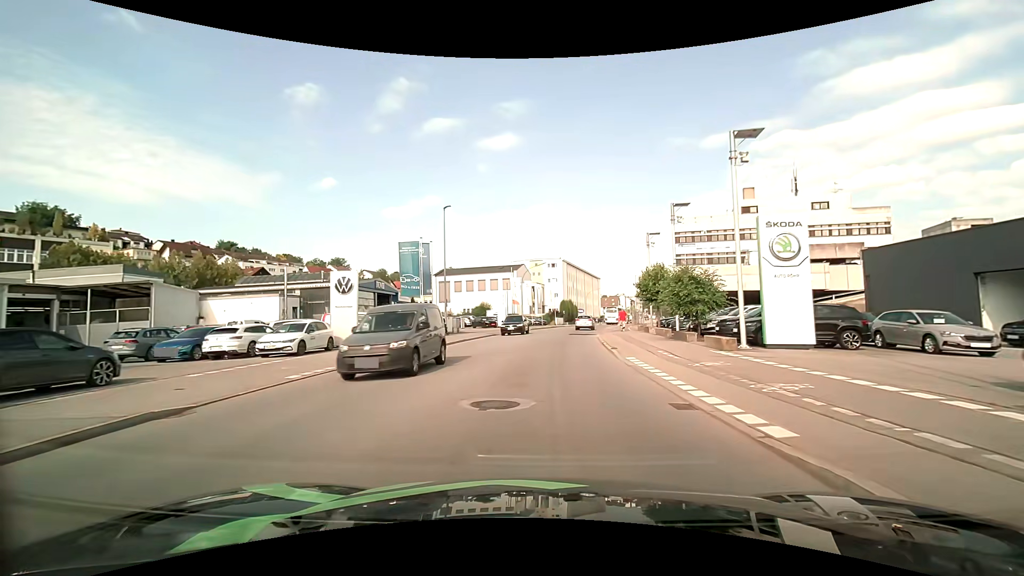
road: tertiary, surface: asphalt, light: Day
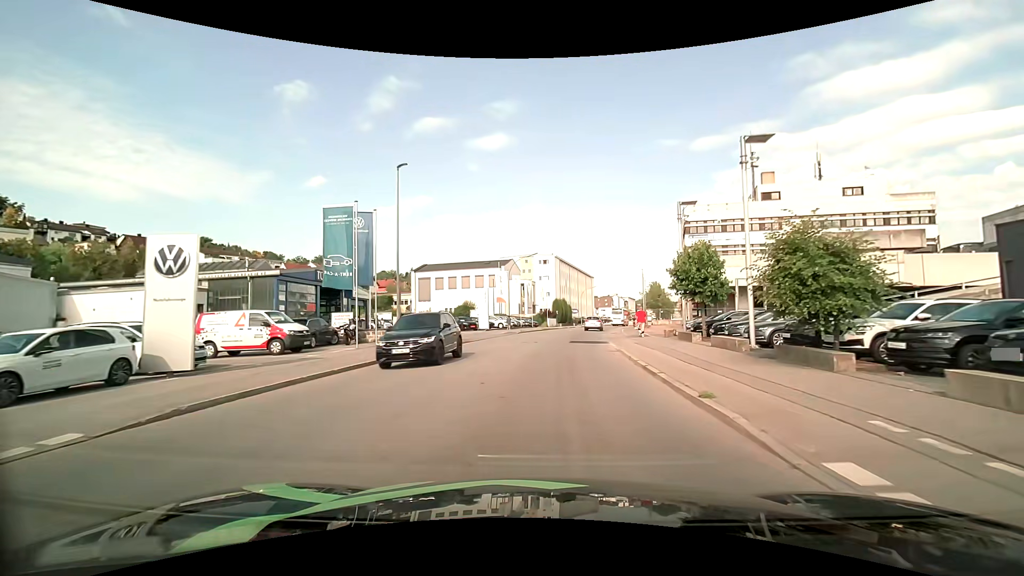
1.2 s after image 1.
(+0.1, +11.3) m; +2°
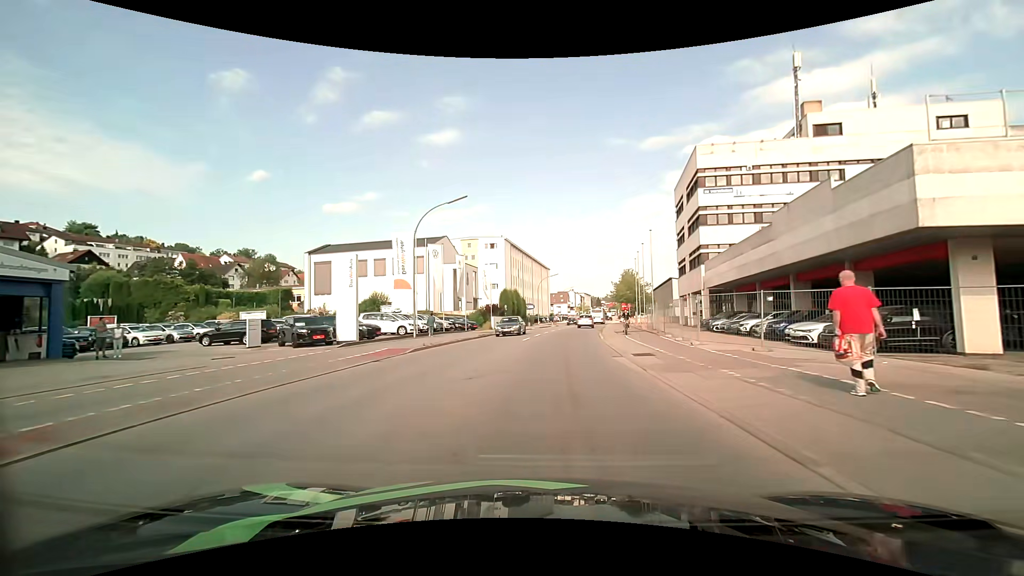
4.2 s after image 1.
(+0.9, +27.5) m; +4°
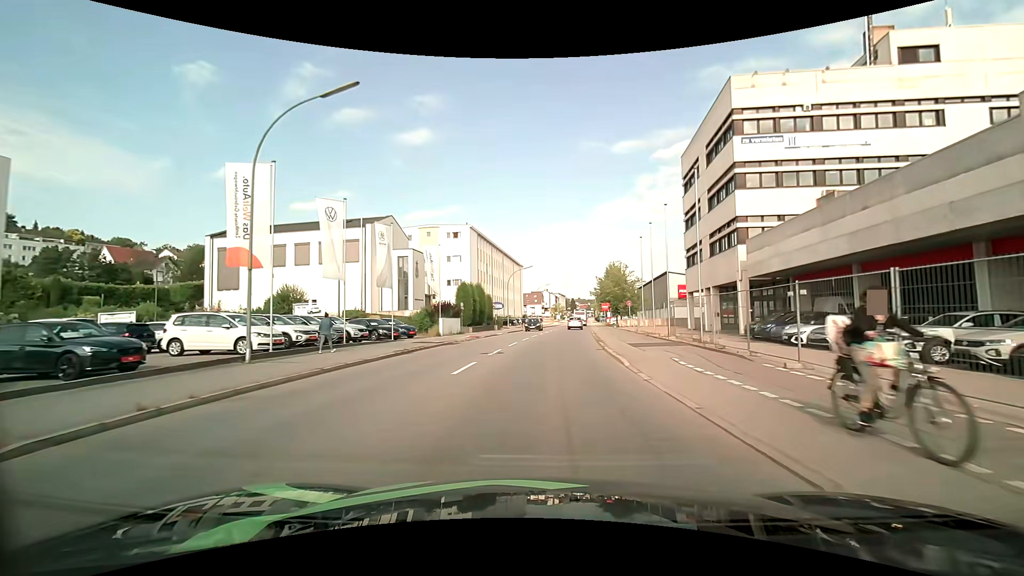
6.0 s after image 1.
(+0.6, +15.9) m; +4°
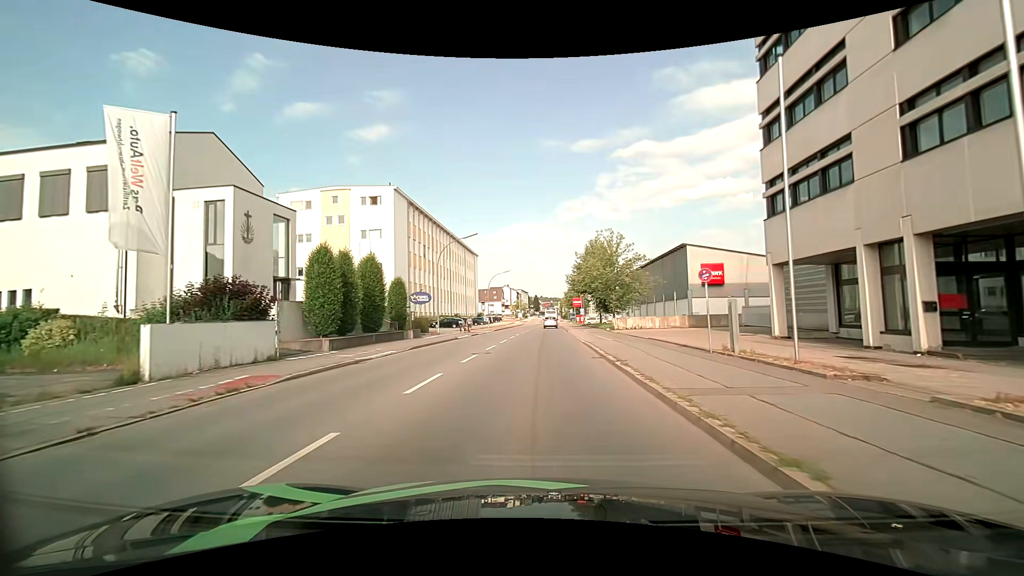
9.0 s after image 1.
(+1.1, +26.8) m; +4°
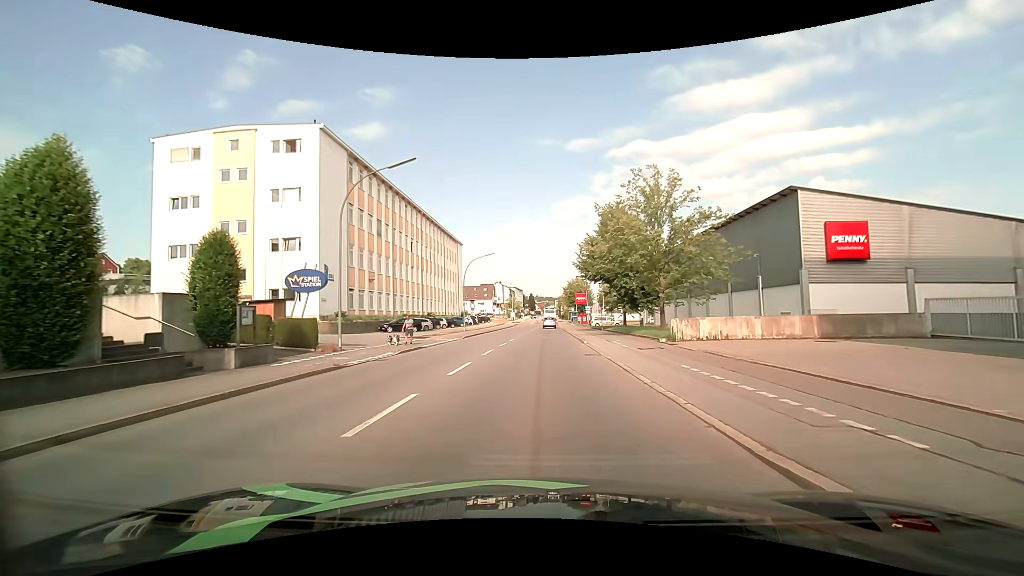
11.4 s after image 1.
(+0.2, +21.2) m; +1°
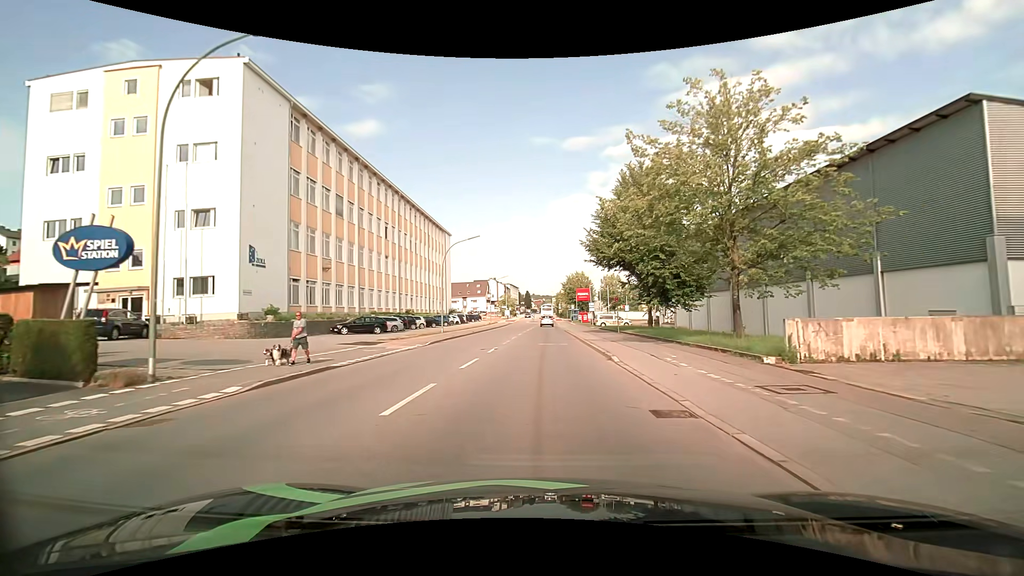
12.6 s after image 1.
(+0.1, +11.2) m; +1°
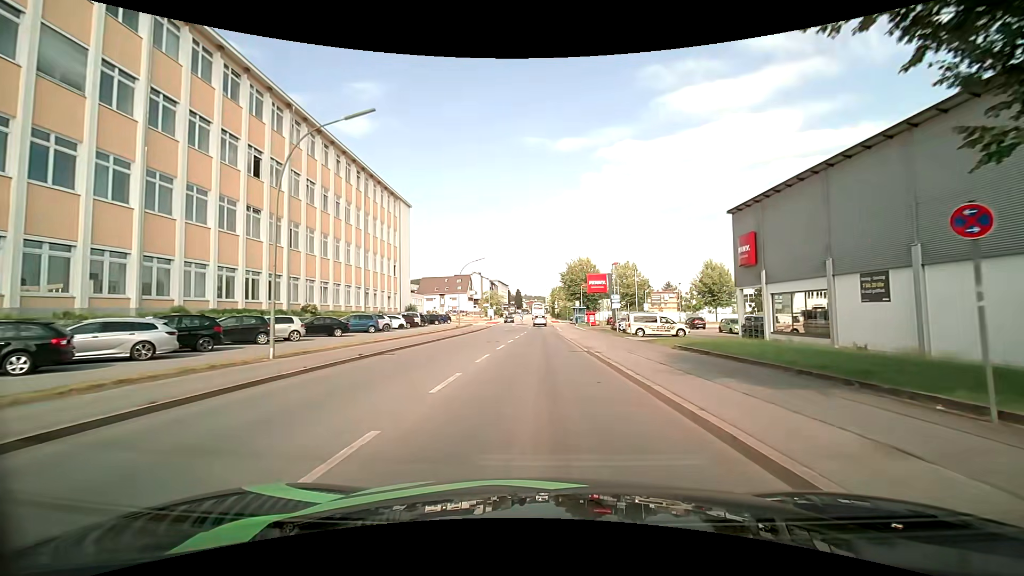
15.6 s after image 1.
(+0.2, +28.7) m; 0°
(0, +10) (0, +20) (0, +30) (0, +40) (+1, +50) (+1, +60) (+1, +70) (+1, +80) (+1, +90) (+1, +100) m
